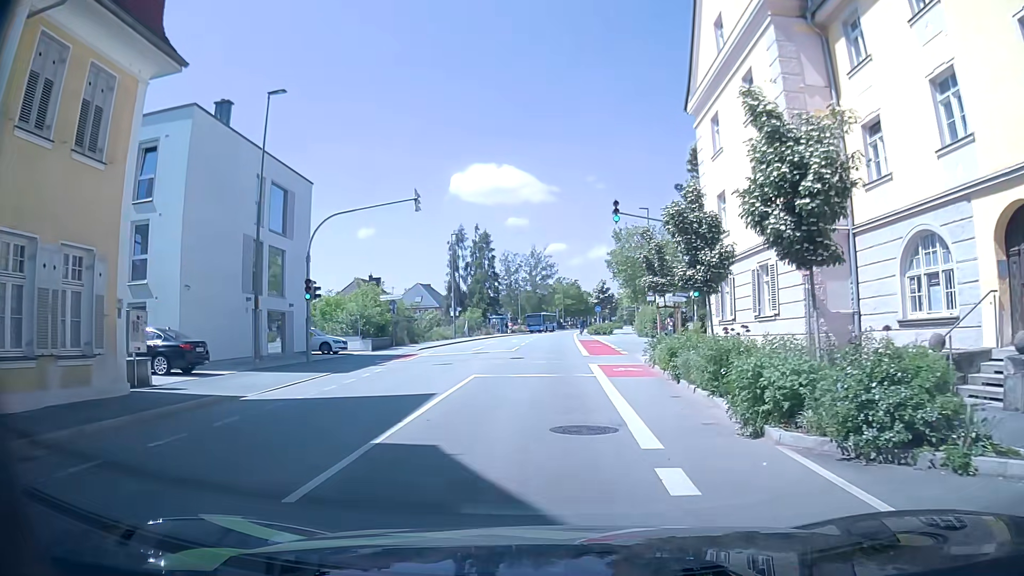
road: tertiary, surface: asphalt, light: Day
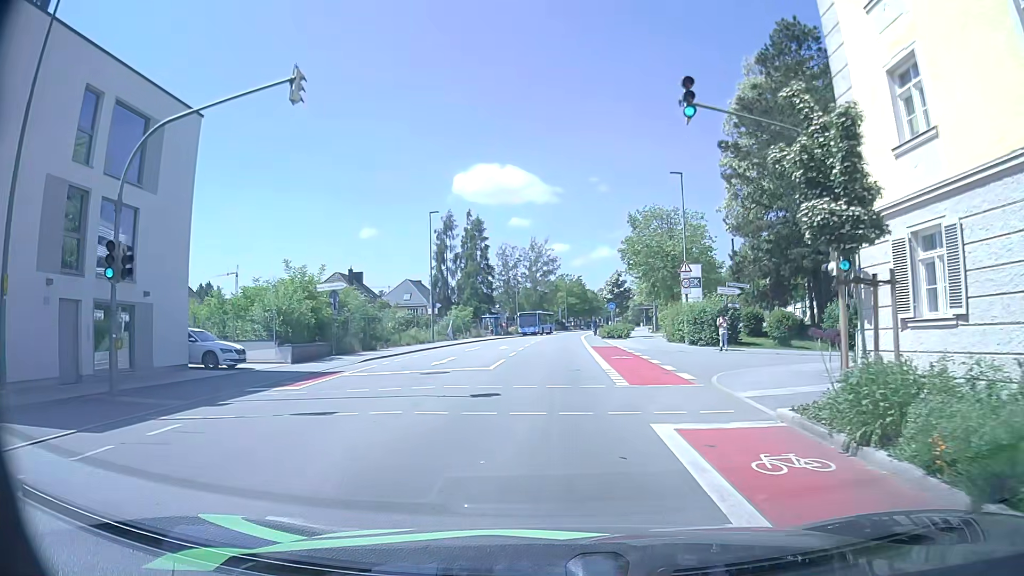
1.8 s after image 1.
(-0.1, +13.3) m; -1°
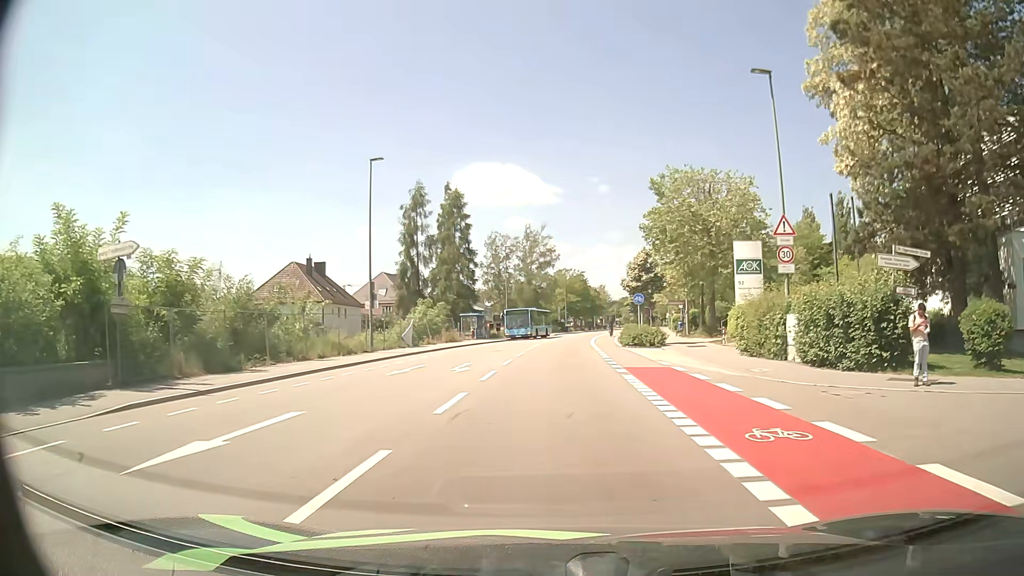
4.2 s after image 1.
(+0.1, +17.8) m; +1°
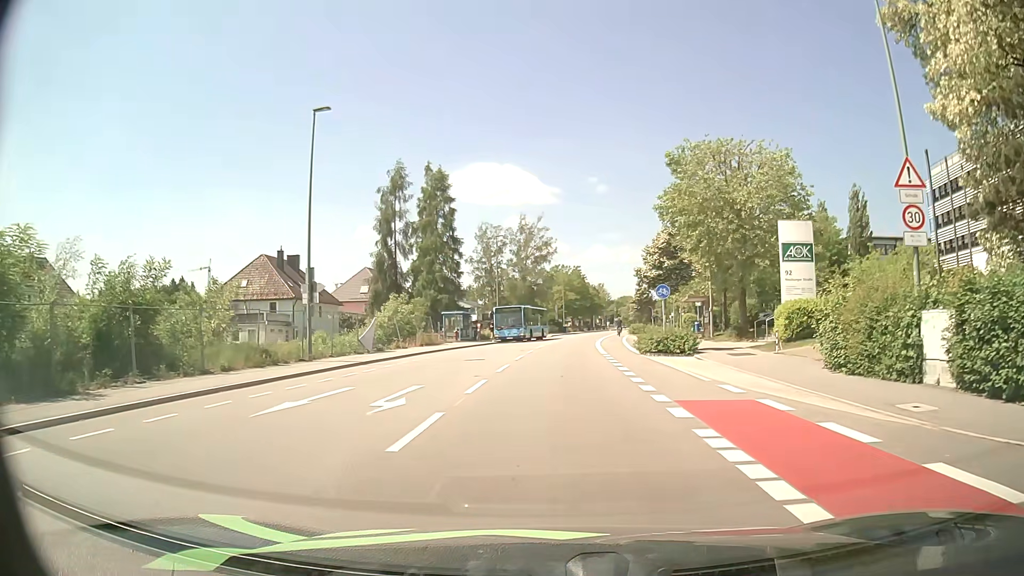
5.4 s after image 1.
(-0.1, +9.0) m; 0°
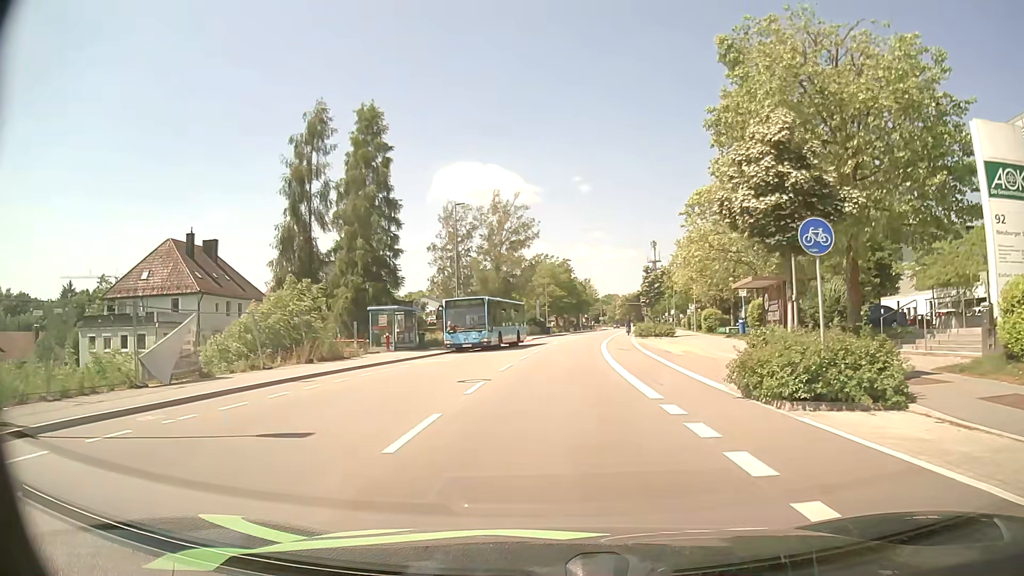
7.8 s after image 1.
(+0.1, +18.1) m; +1°
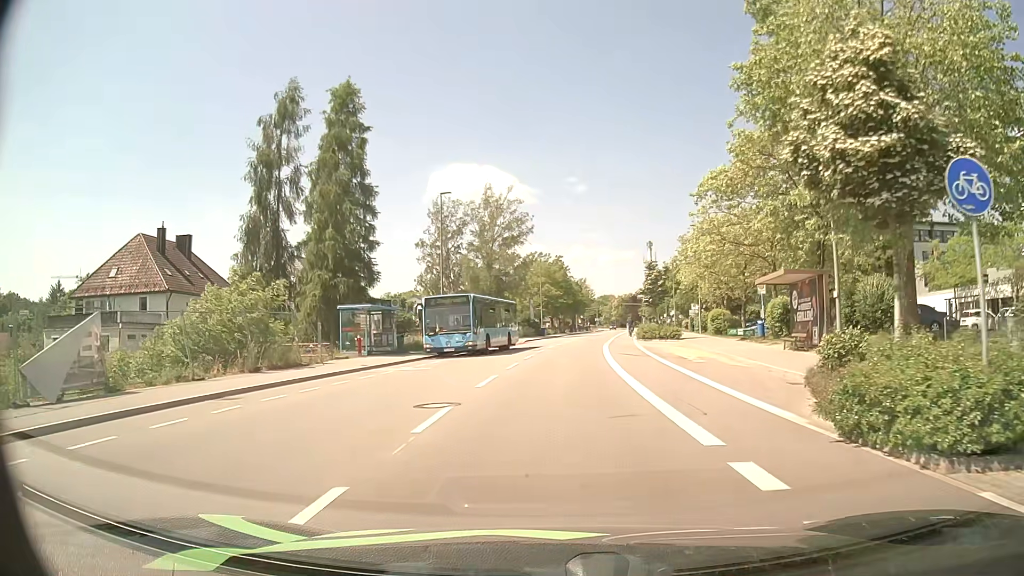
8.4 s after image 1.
(0.0, +4.6) m; 0°
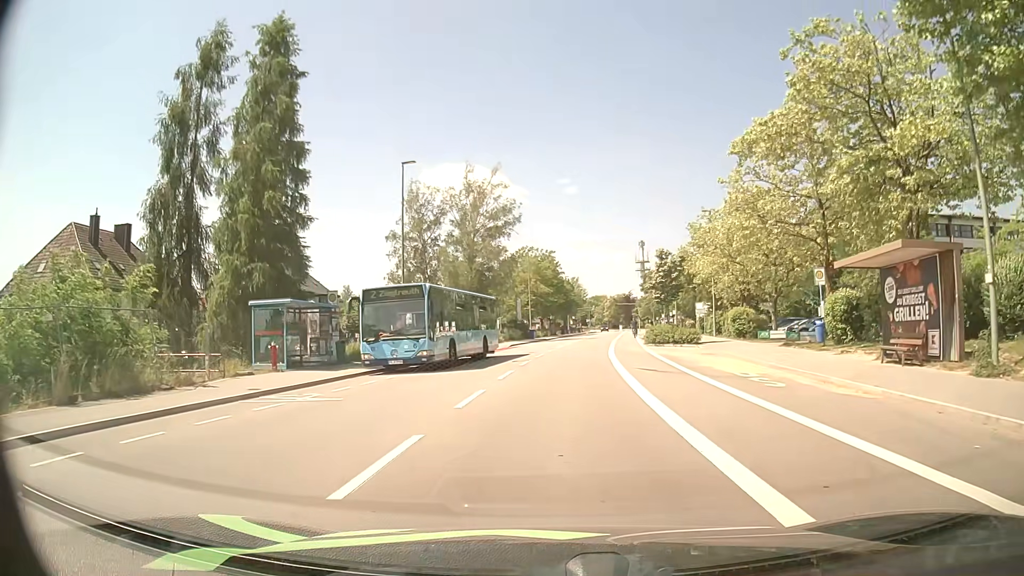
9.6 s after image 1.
(+0.1, +9.1) m; +2°
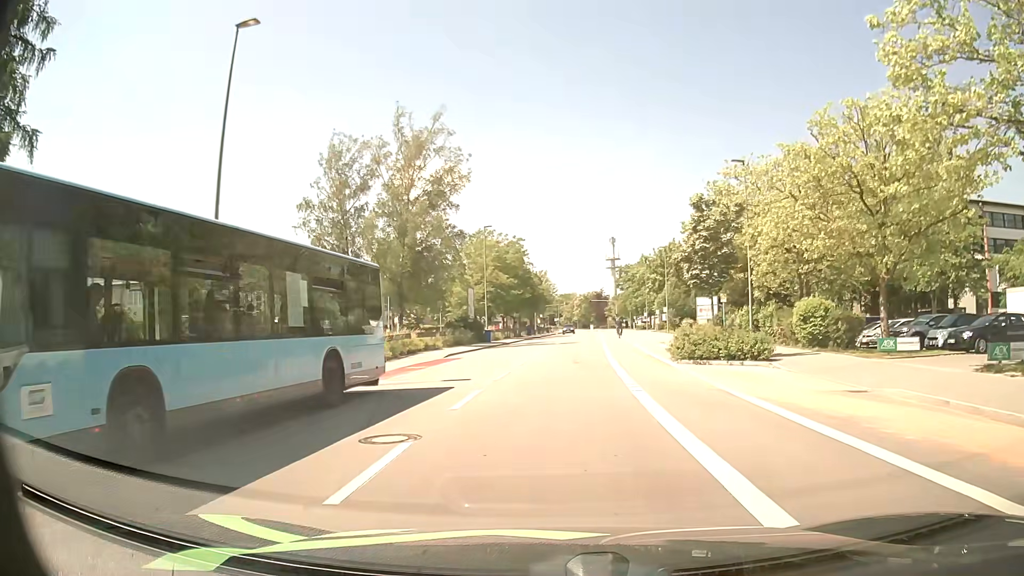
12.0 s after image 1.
(+0.2, +17.9) m; +1°
(0, +10) (+1, +20) (+1, +30) (+2, +40) (+3, +50) (+4, +60) (+5, +70) (+6, +80) (+7, +90) (+8, +100) m
